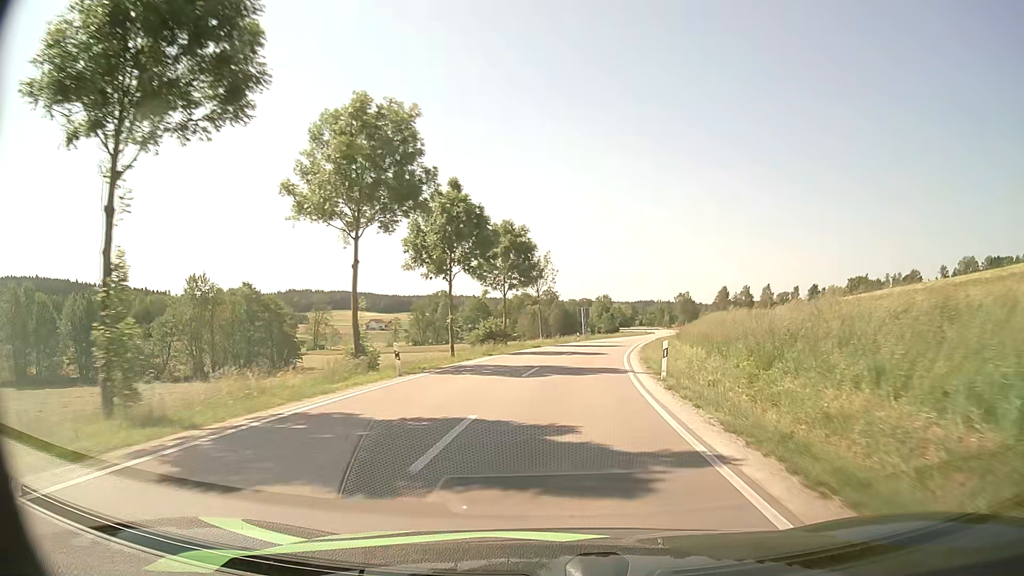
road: secondary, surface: asphalt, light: Day
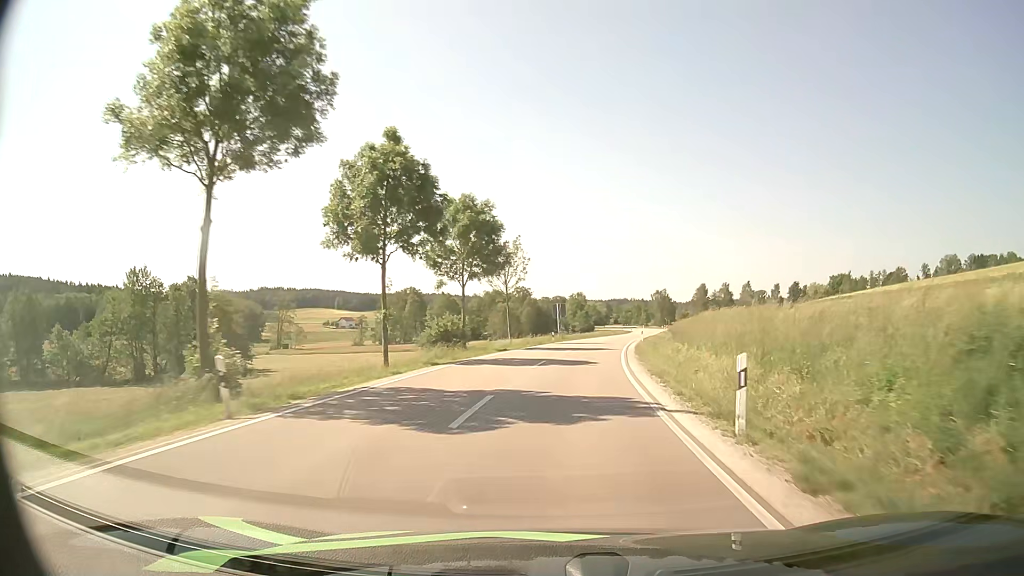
(+0.2, +9.3) m; +2°
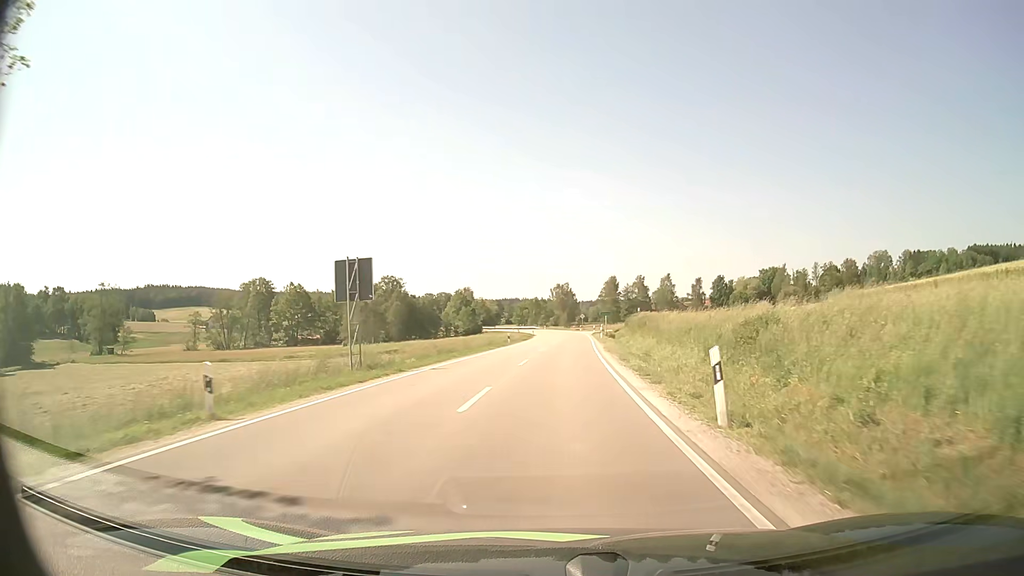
(+3.8, +46.2) m; +9°
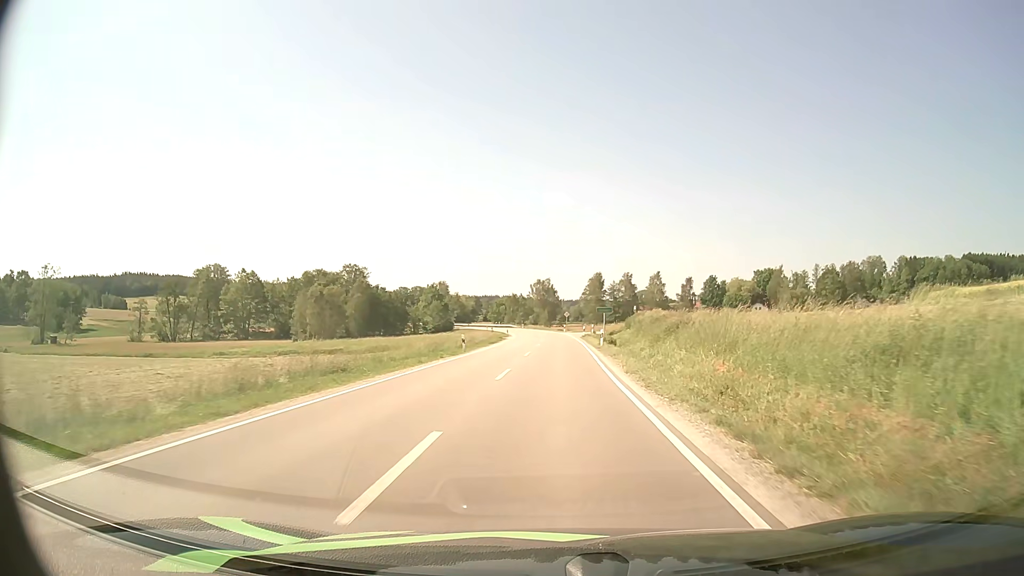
(+0.2, +17.7) m; +1°
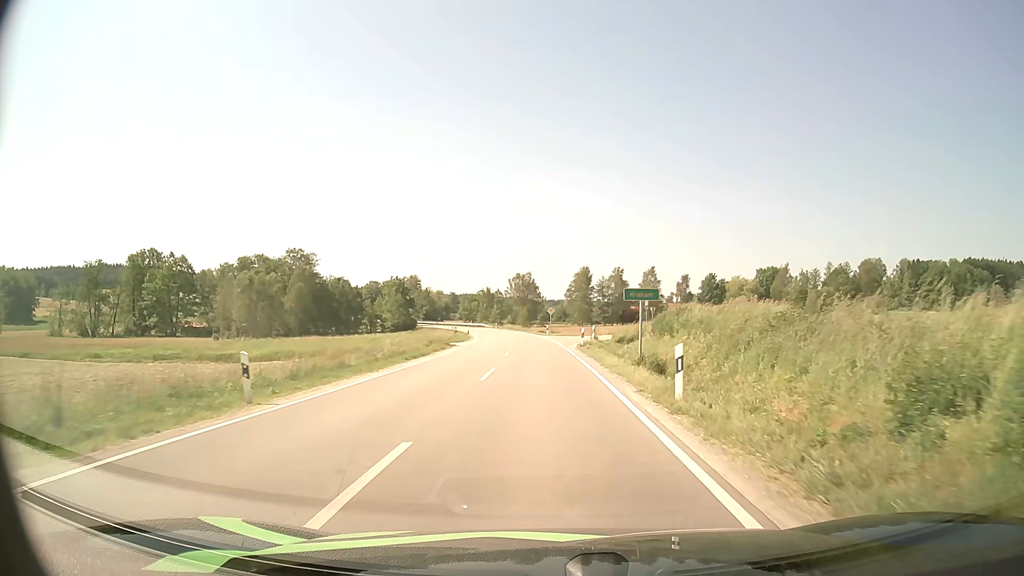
(+0.5, +24.9) m; +2°
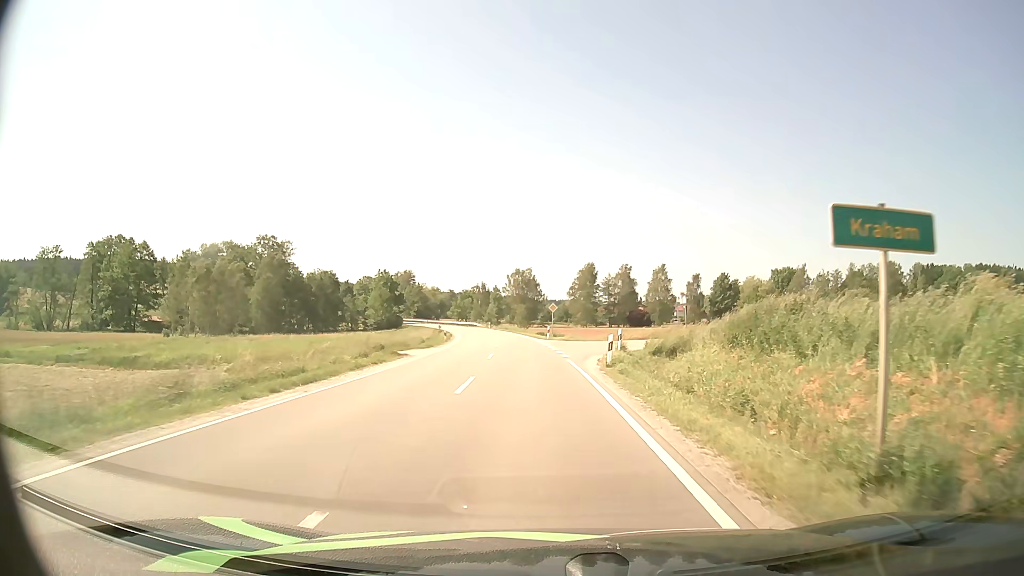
(0.0, +14.9) m; 0°
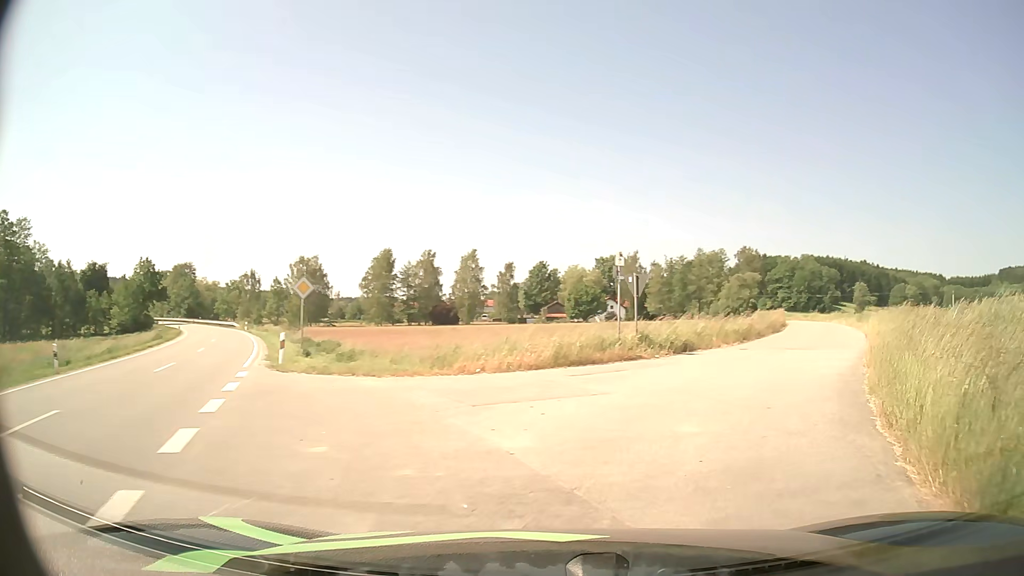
(+1.2, +29.9) m; +16°
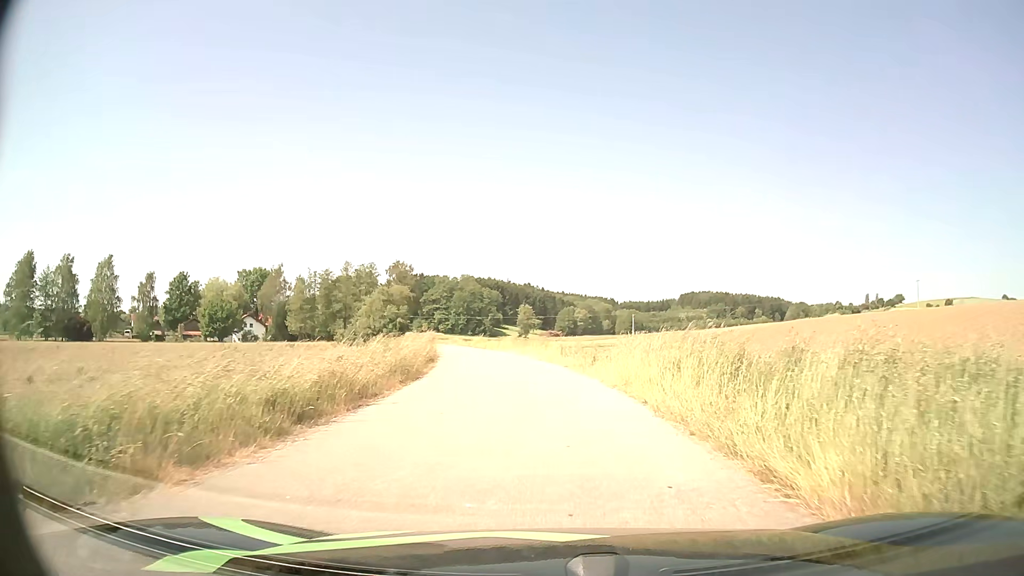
(+5.5, +16.3) m; +31°
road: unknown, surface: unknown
(0, +10) (-1, +20) (-2, +30) (-4, +40) (-6, +49) (-8, +59) (-10, +69) (-12, +79) (-14, +89) (-16, +99) m
